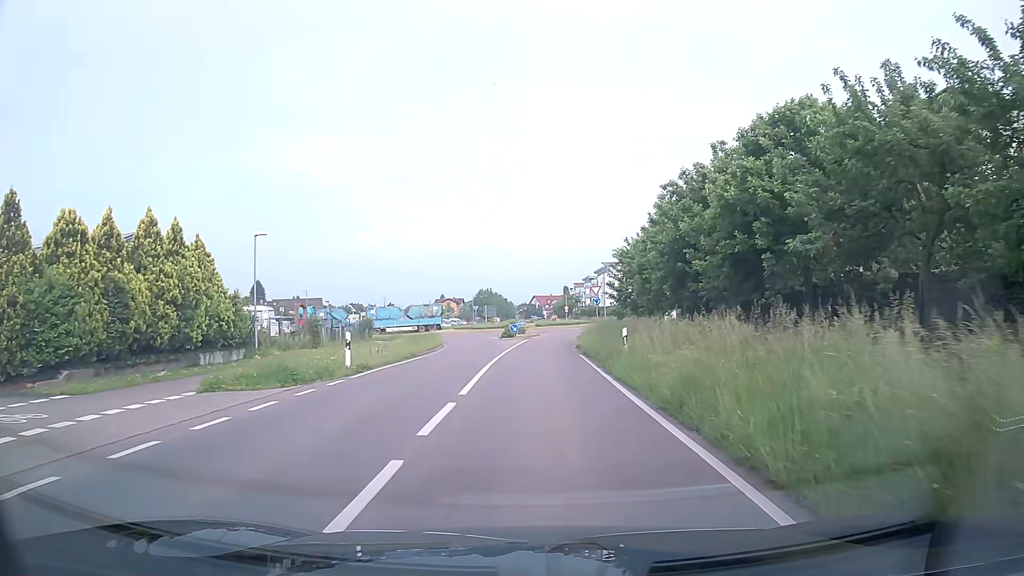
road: secondary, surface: asphalt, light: Day
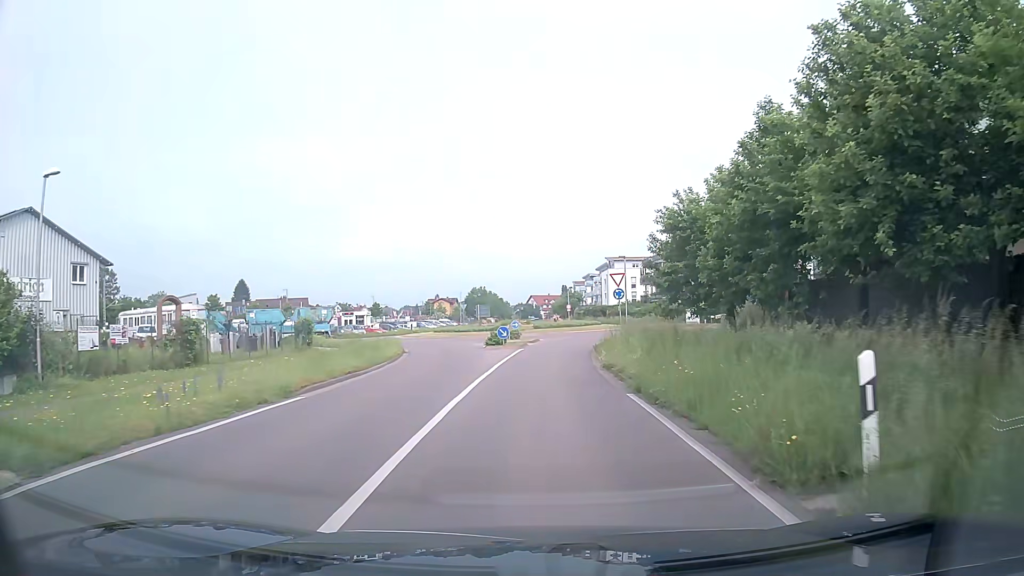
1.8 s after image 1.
(-0.1, +13.7) m; +1°
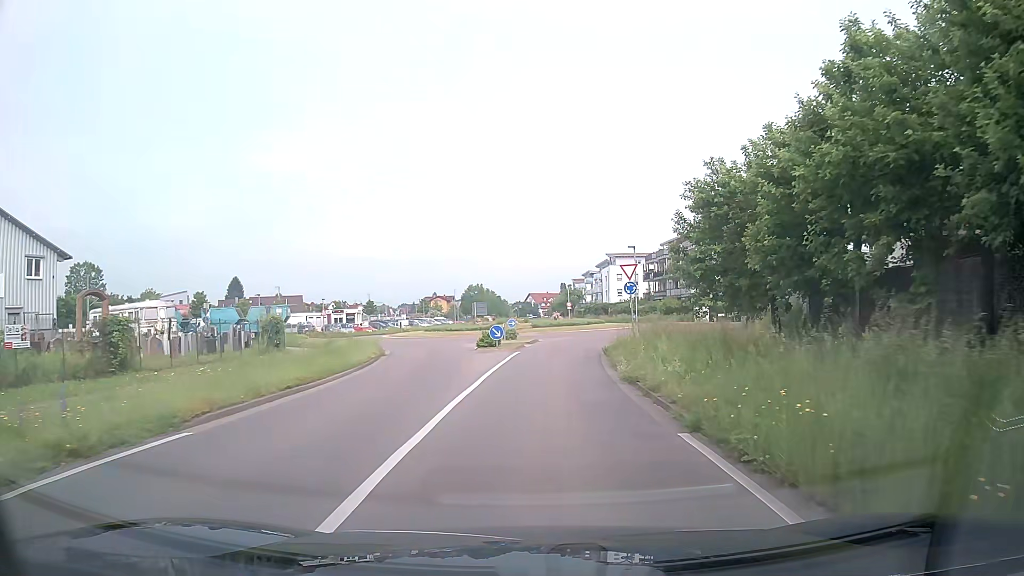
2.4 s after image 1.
(-0.1, +4.6) m; -1°
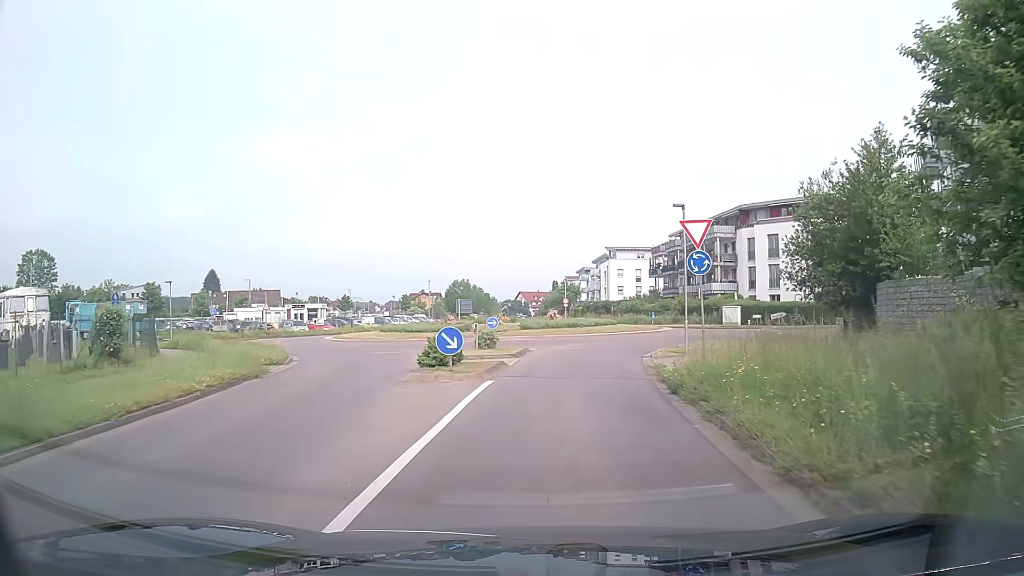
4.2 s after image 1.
(+0.1, +13.5) m; +1°
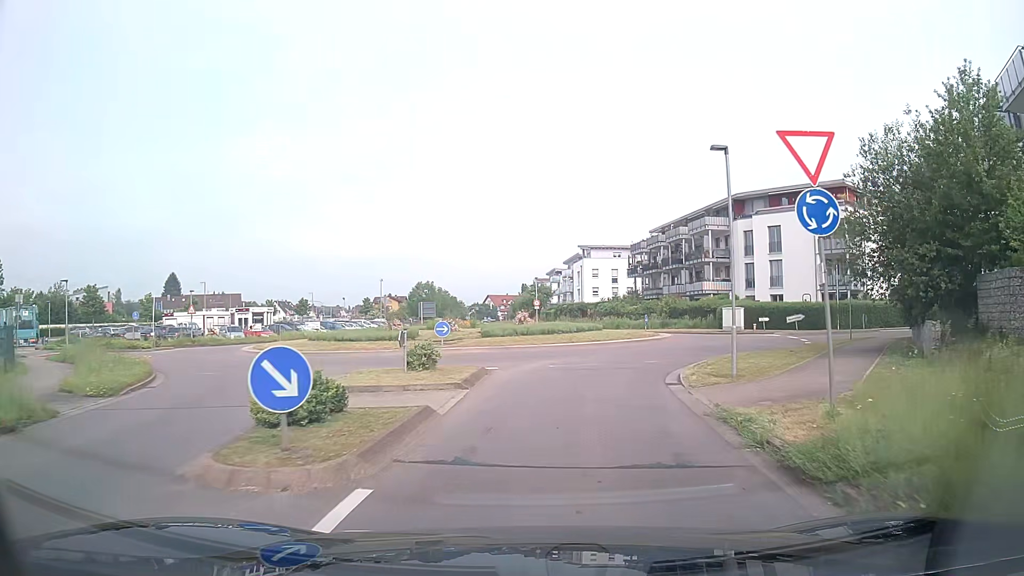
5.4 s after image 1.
(+0.2, +8.5) m; +3°
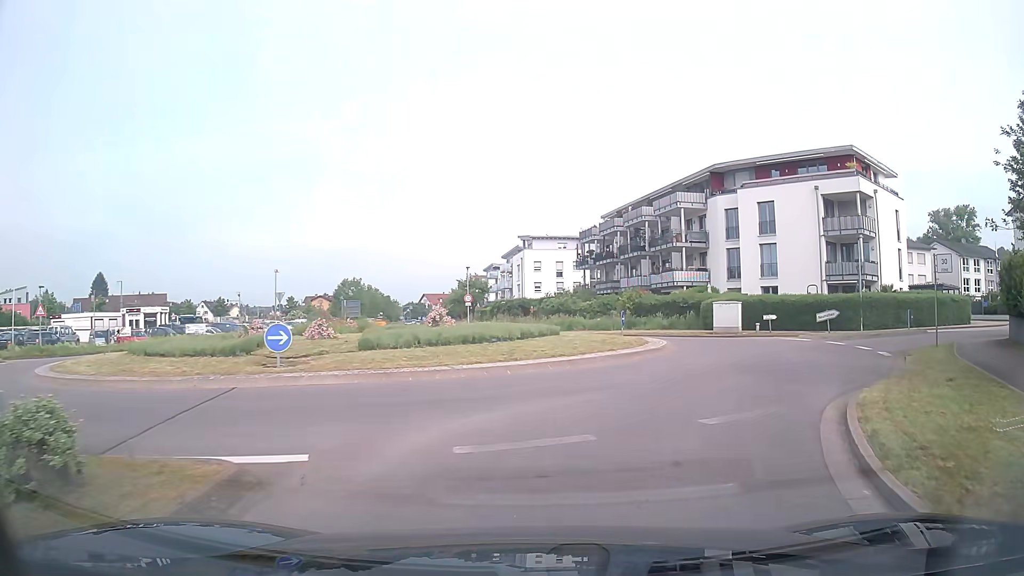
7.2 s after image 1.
(+0.5, +11.9) m; +5°
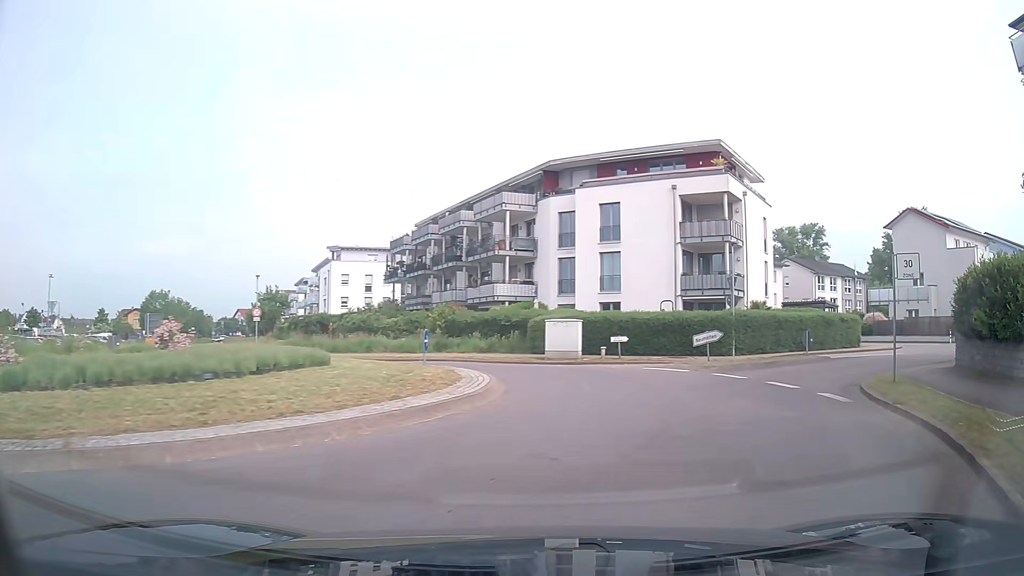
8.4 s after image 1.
(+0.9, +7.4) m; +17°
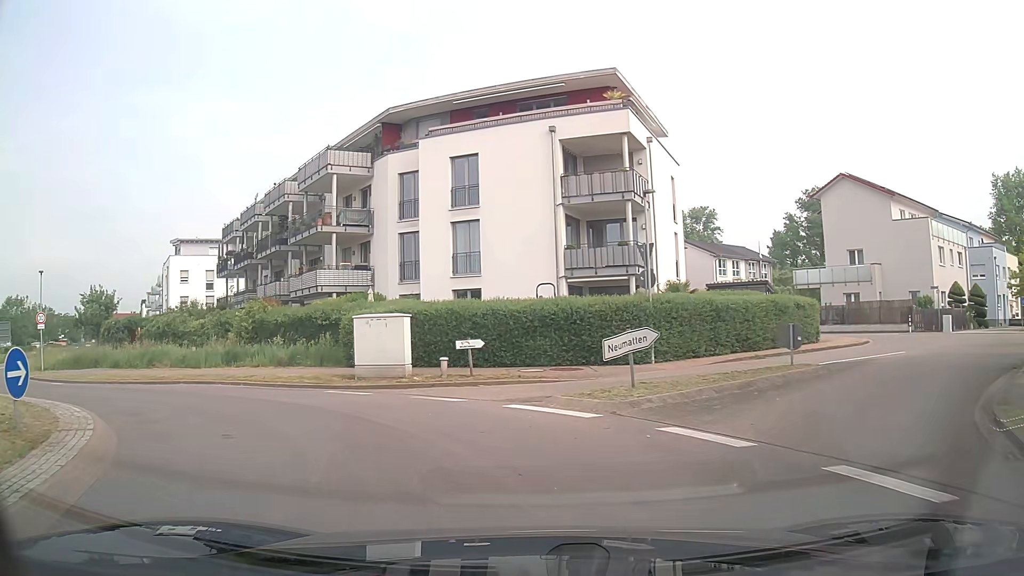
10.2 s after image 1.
(+1.7, +10.6) m; +9°
(-2, +10) (-10, +16) (-20, +16) (-27, +9) (-31, 0) (-37, -8) (-46, -13) (-56, -12) (-64, -7) (-70, +2) m
